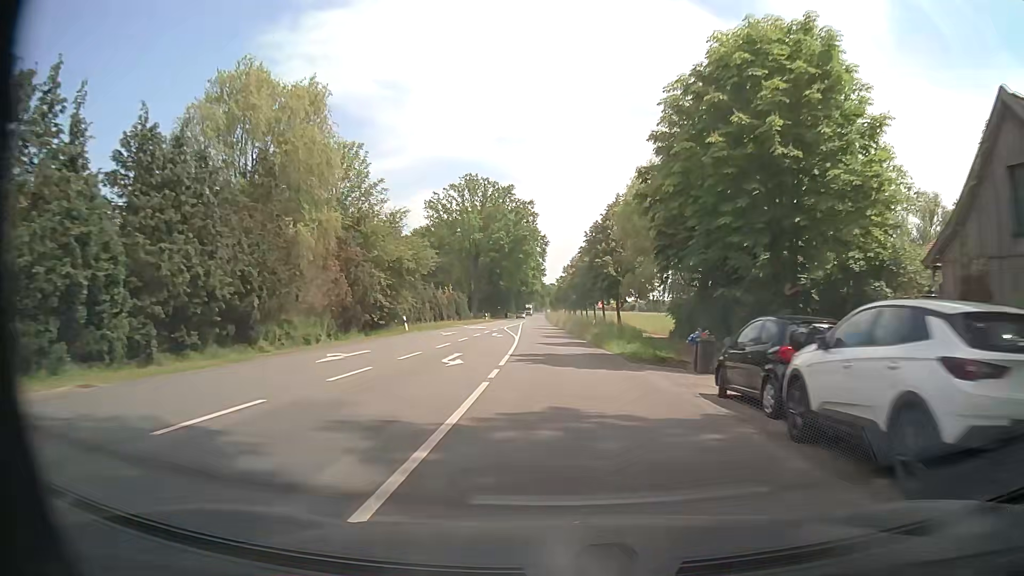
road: secondary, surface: asphalt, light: Day
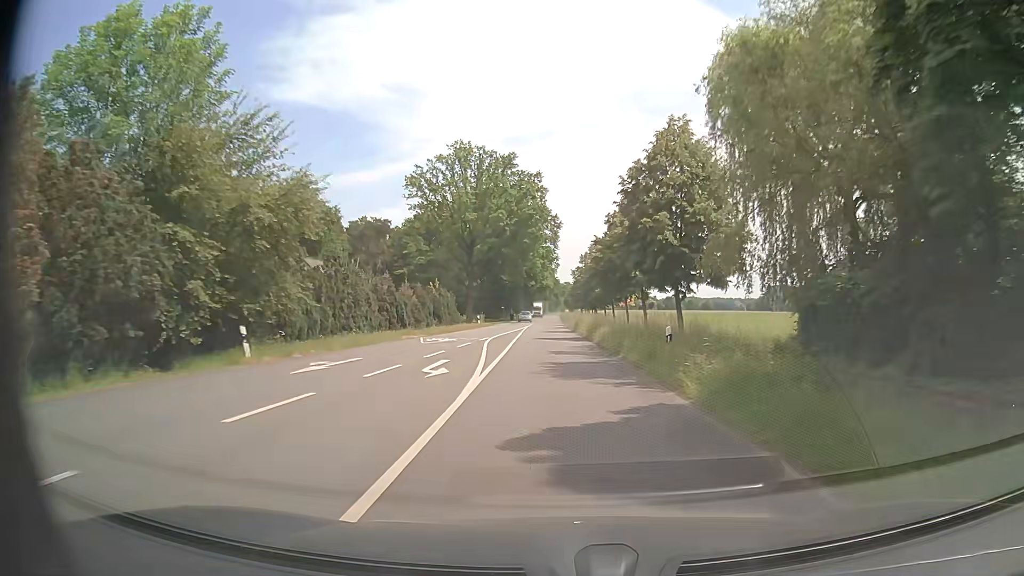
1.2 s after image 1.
(+0.2, +23.0) m; -1°
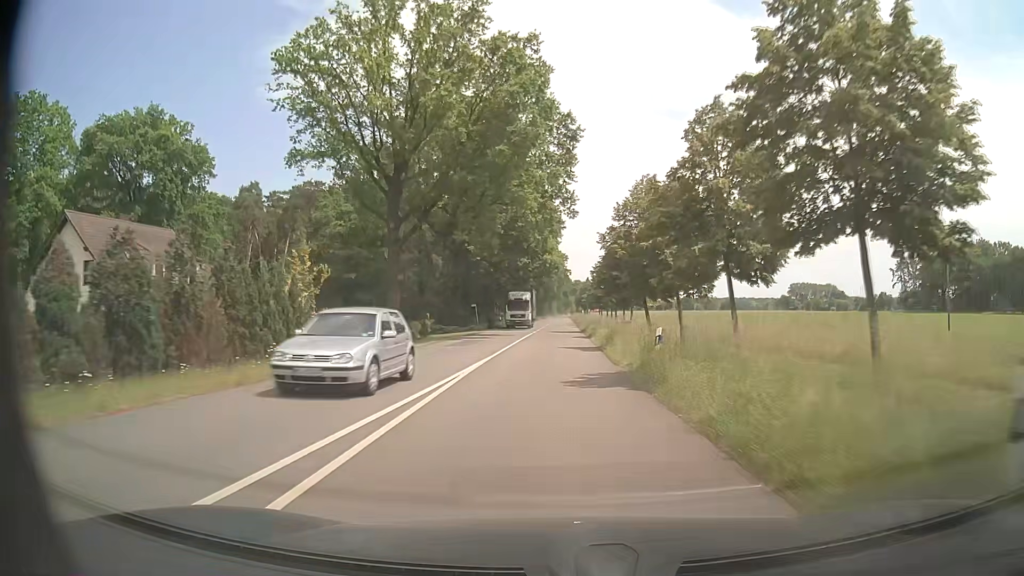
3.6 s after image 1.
(-0.2, +45.9) m; 0°
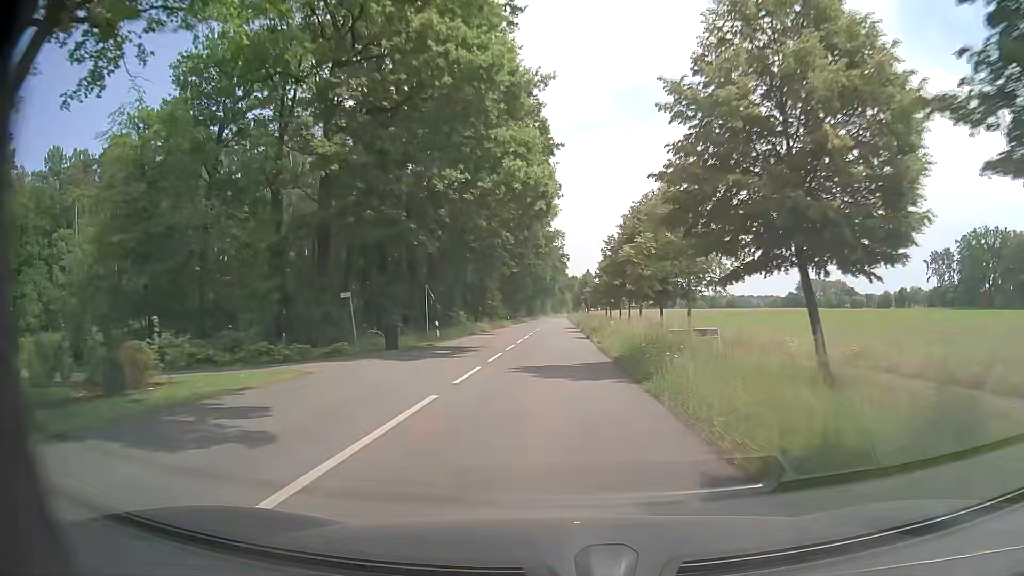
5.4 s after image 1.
(+0.1, +34.4) m; 0°
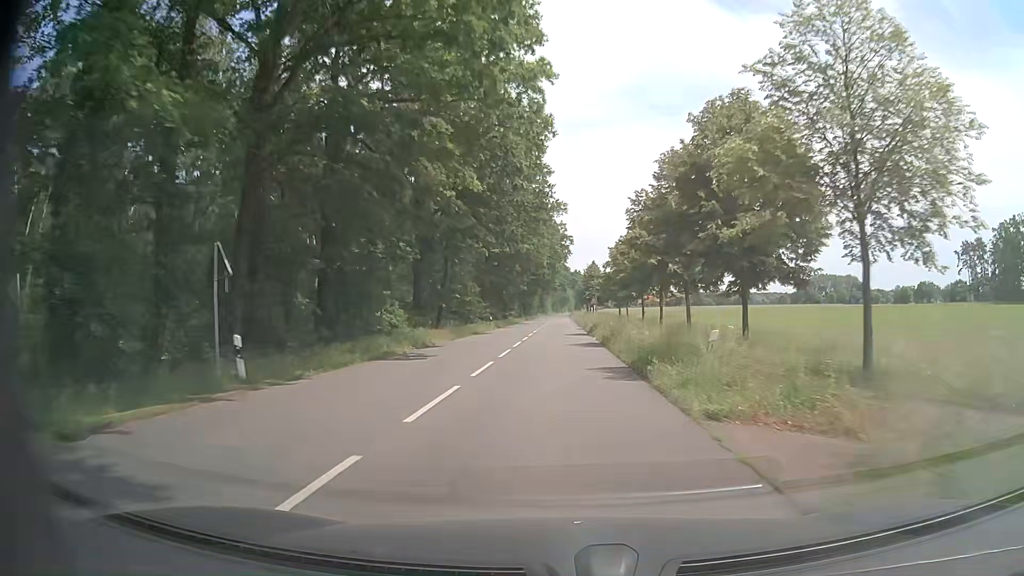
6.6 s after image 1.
(0.0, +22.9) m; 0°
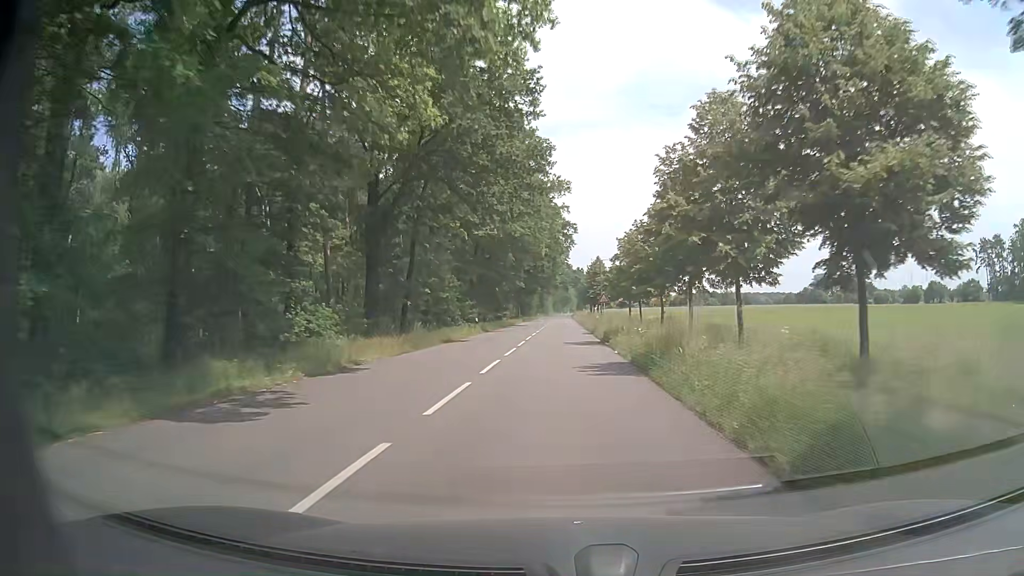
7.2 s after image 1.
(0.0, +11.5) m; 0°
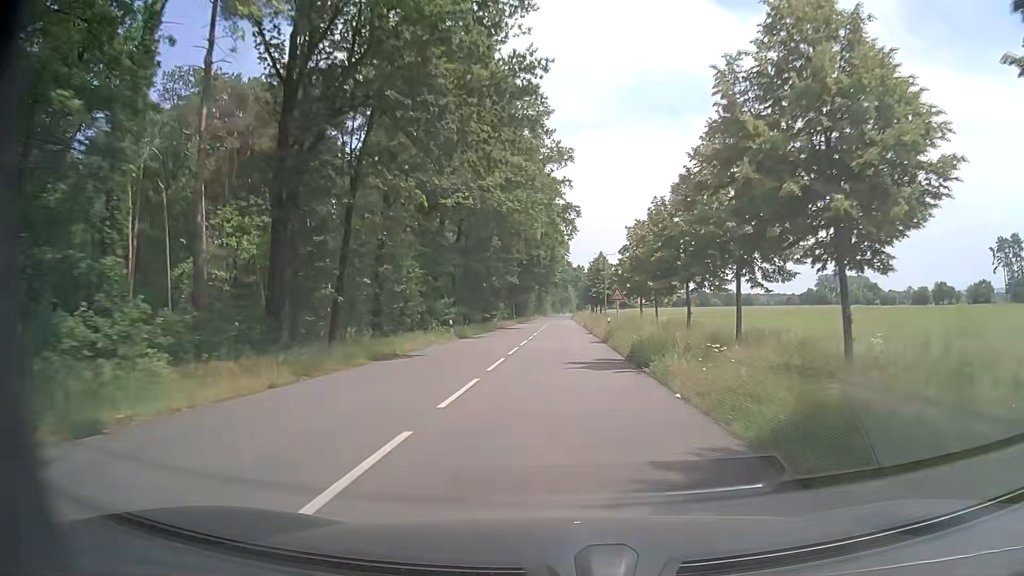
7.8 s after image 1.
(0.0, +11.5) m; 0°
